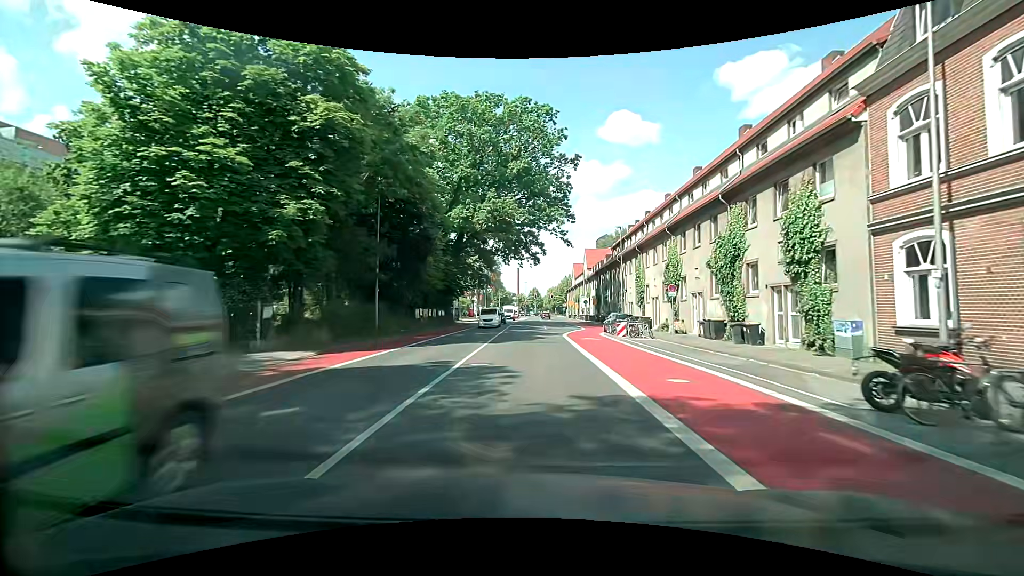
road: secondary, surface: asphalt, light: Day
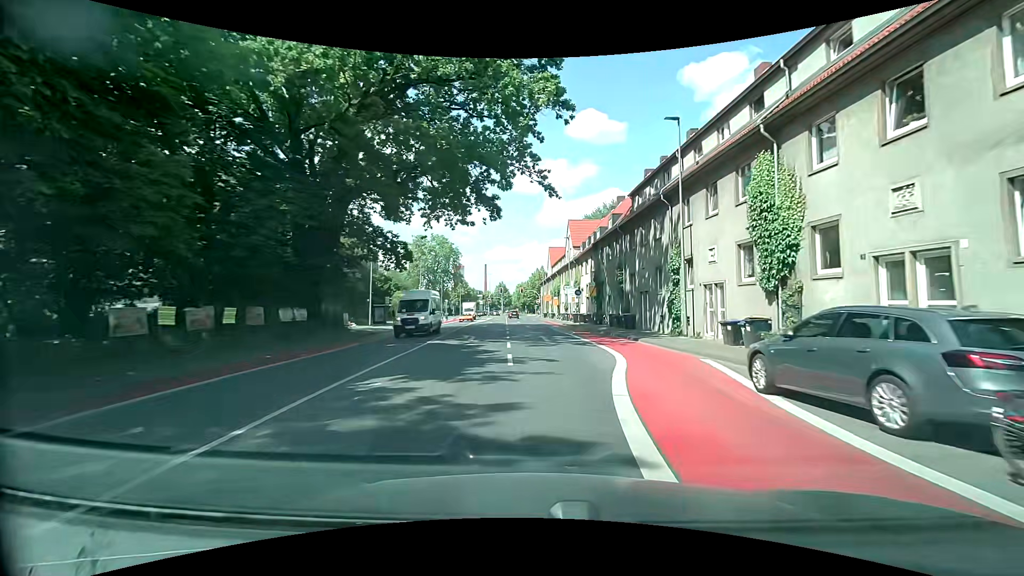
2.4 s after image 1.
(+0.9, +29.2) m; +4°
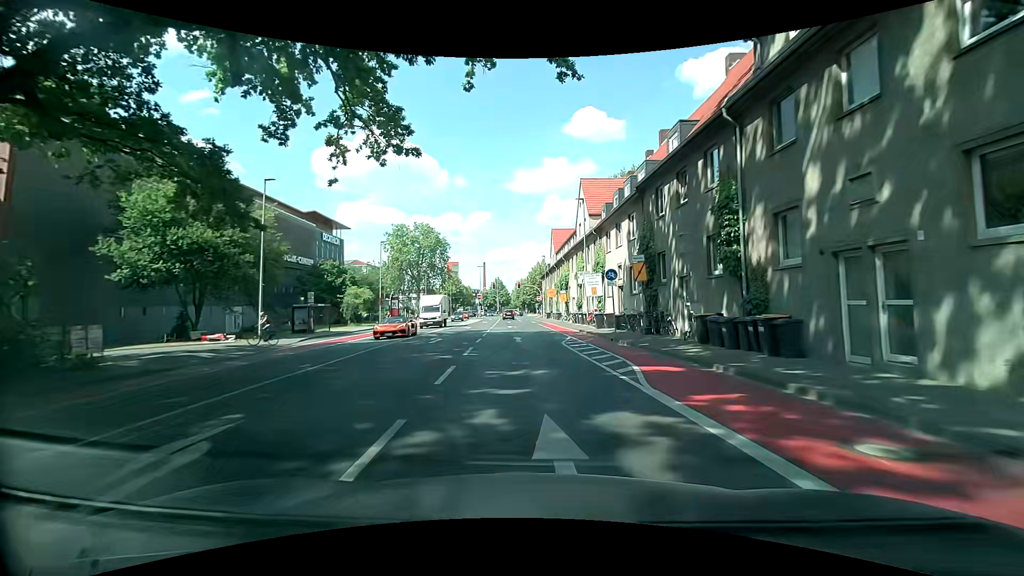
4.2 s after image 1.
(+0.5, +20.9) m; 0°
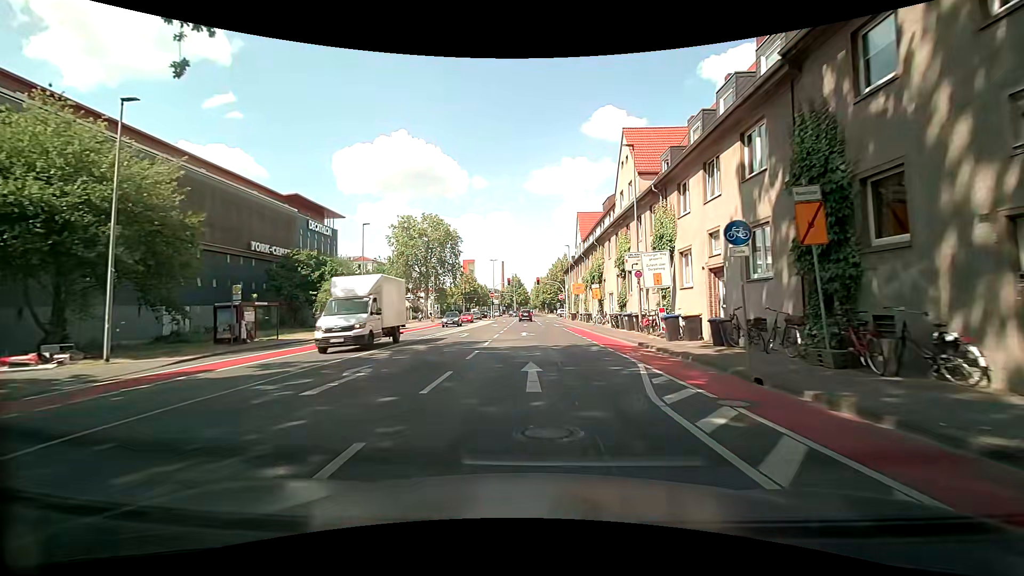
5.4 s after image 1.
(0.0, +13.1) m; -1°
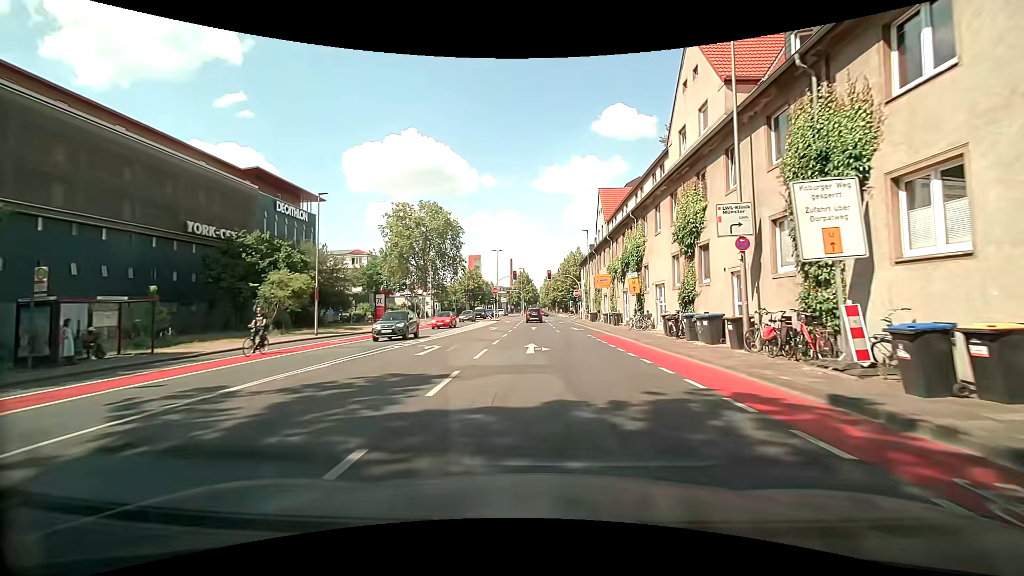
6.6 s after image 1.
(-0.2, +12.1) m; -2°
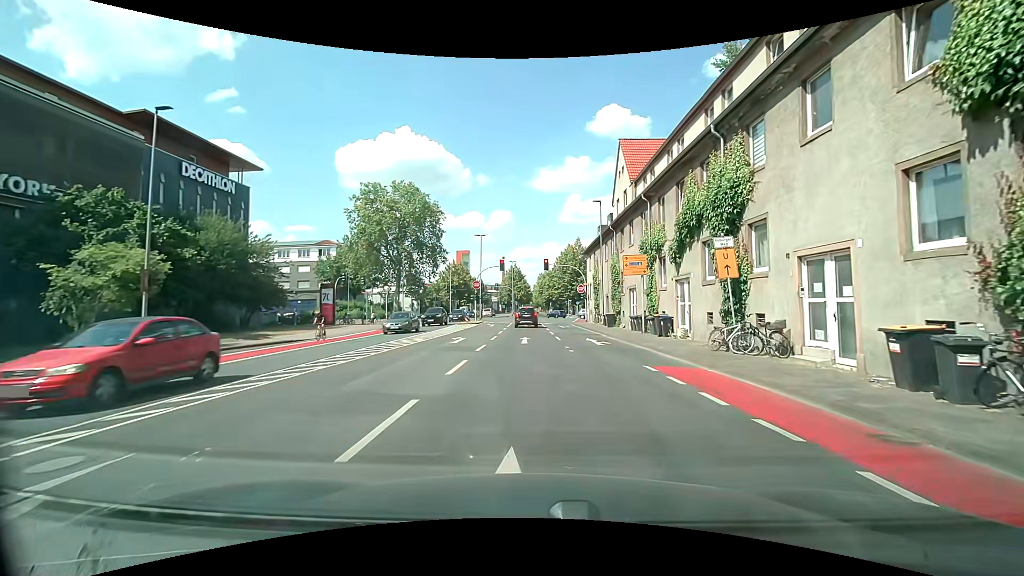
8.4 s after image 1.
(+0.1, +15.1) m; +1°
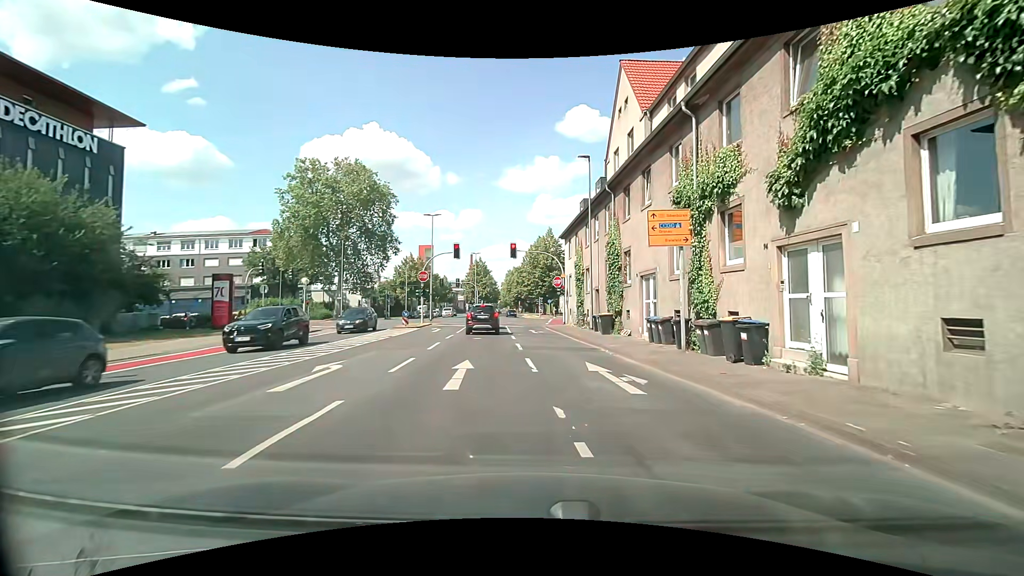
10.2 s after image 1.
(+0.2, +12.0) m; +2°
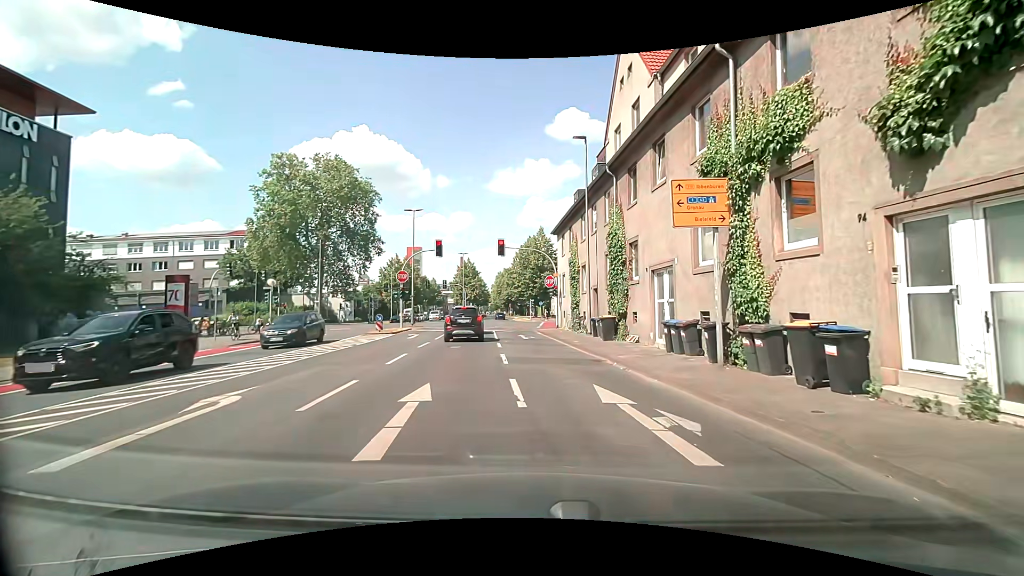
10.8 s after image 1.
(+0.1, +3.7) m; +3°
